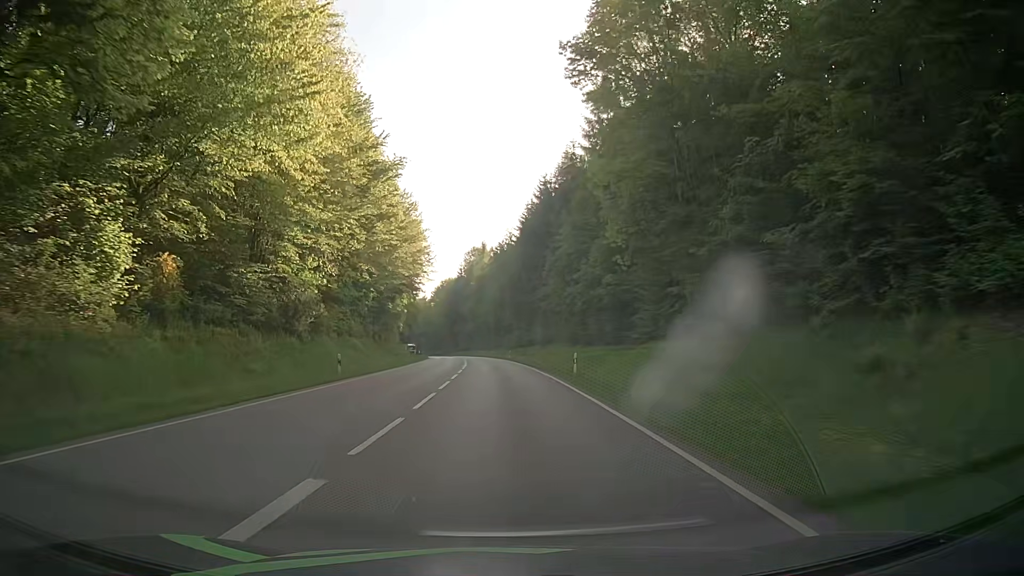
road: secondary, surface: asphalt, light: Day
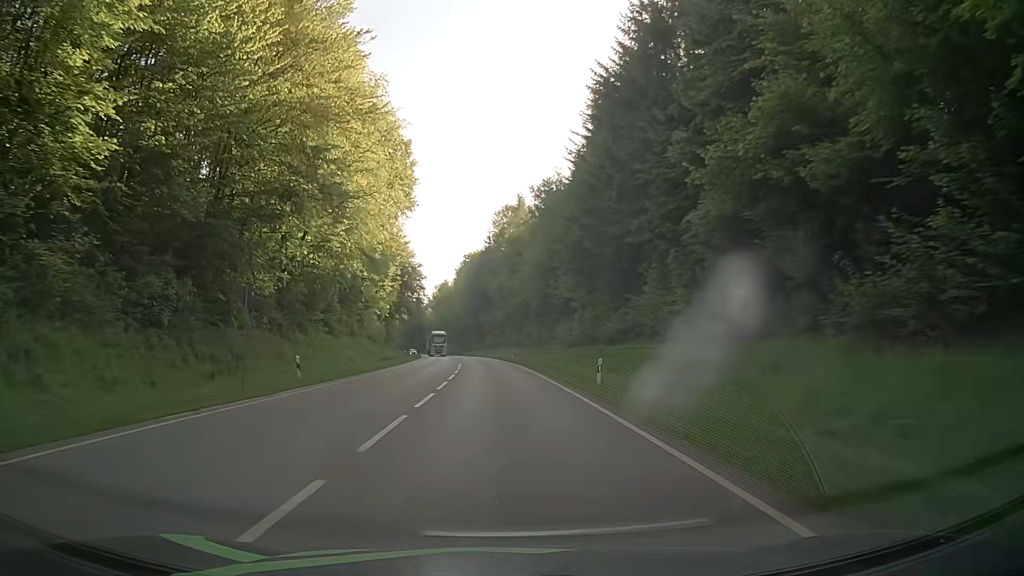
(-1.1, +54.1) m; -3°
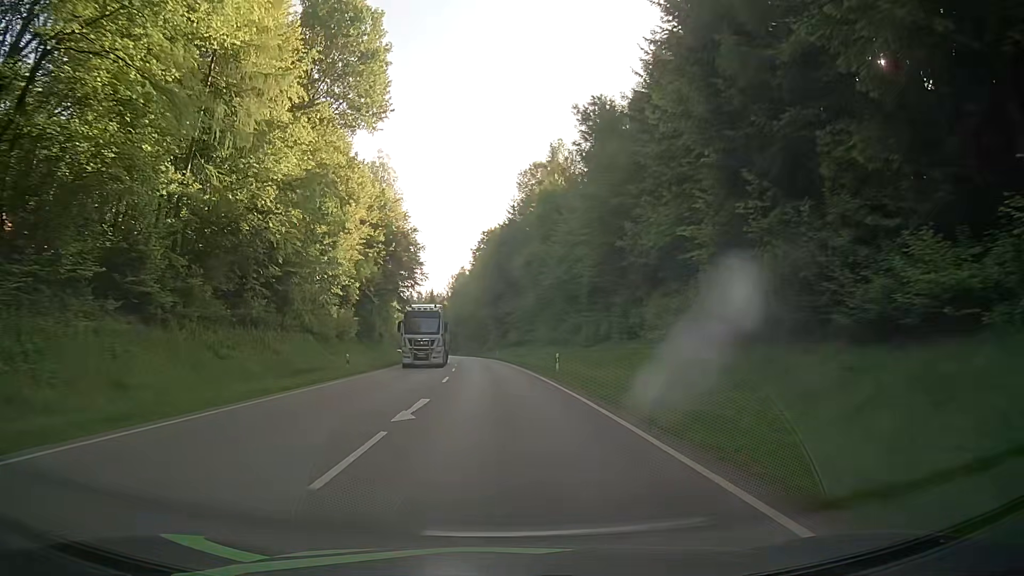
(-0.8, +32.4) m; -2°
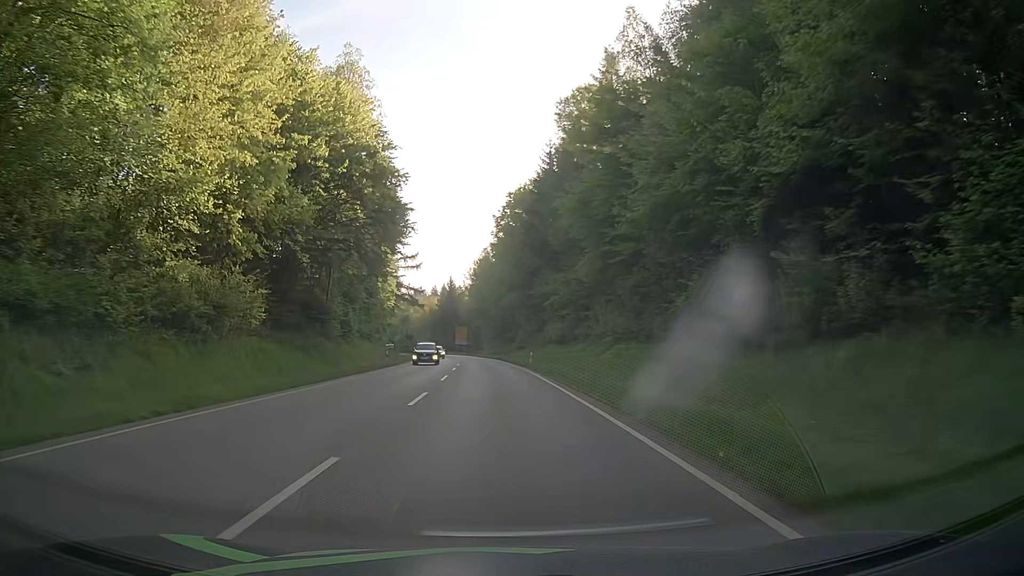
(-0.9, +32.4) m; -2°
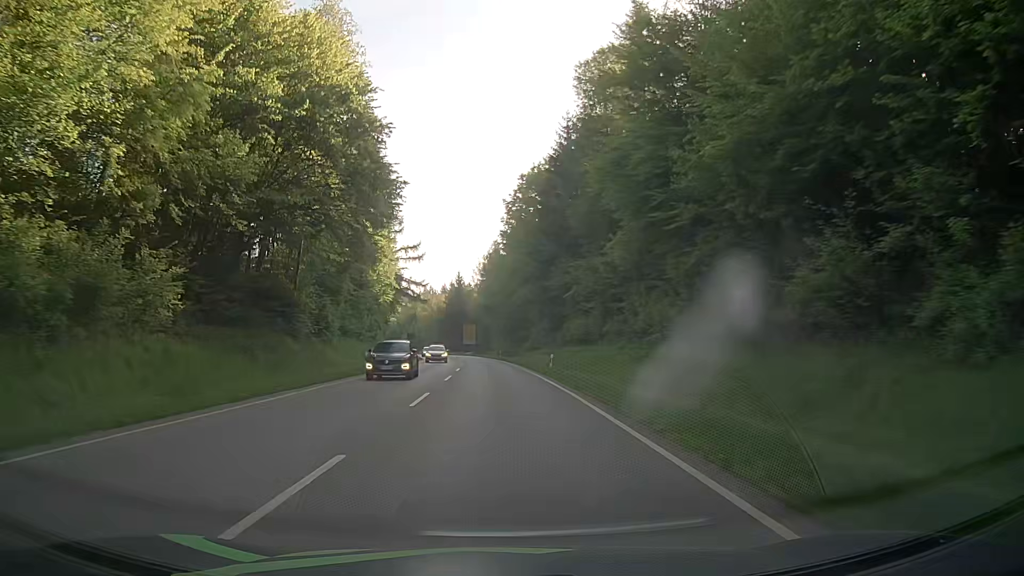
(-0.2, +10.8) m; -2°
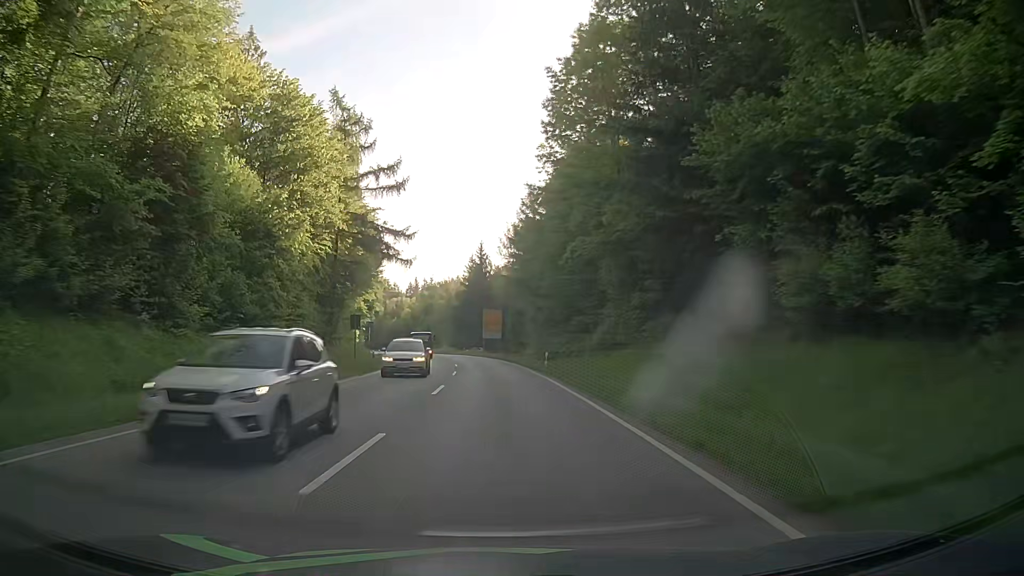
(-0.4, +43.3) m; -2°
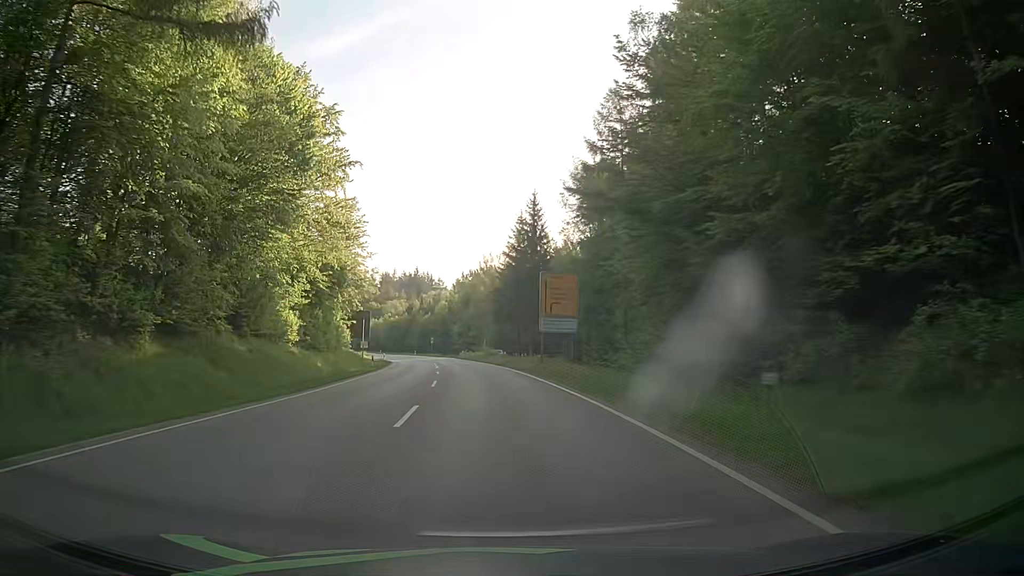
(-1.7, +43.2) m; -4°
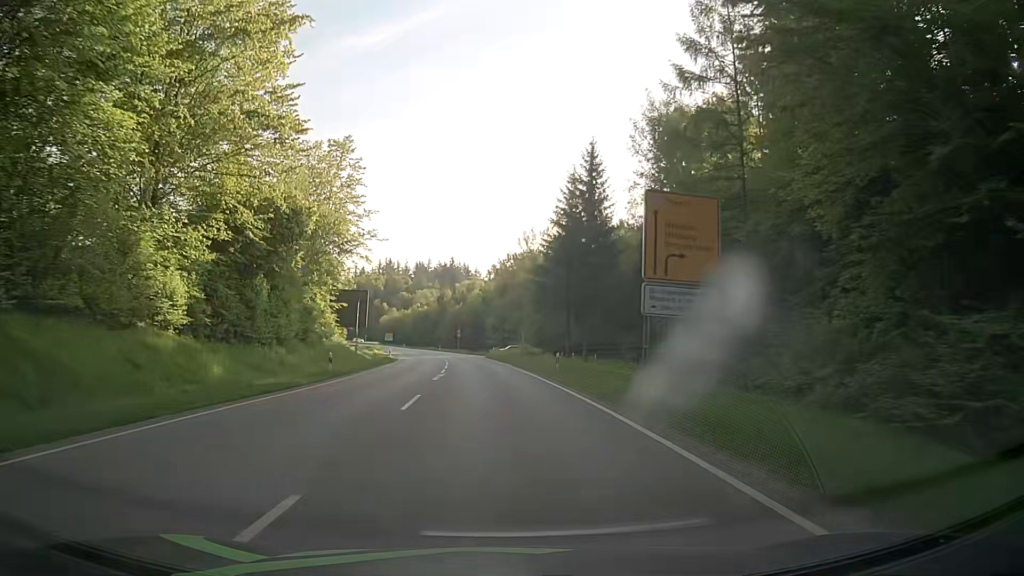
(-1.1, +21.5) m; -5°
(0, +10) (0, +20) (-1, +30) (-2, +40) (-3, +50) (-4, +60) (-5, +70) (-7, +80) (-9, +89) (-11, +99) m
